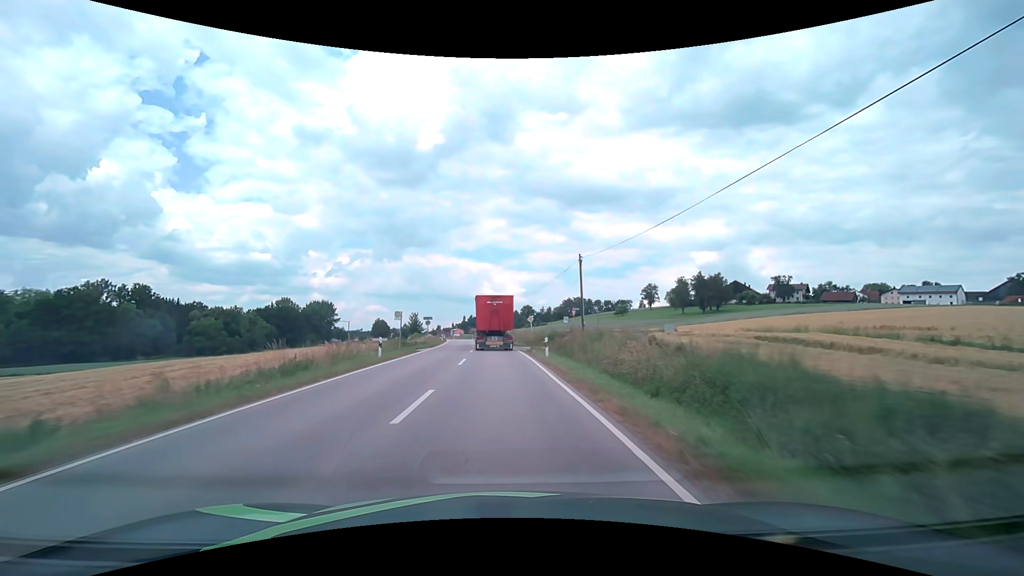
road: secondary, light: Day
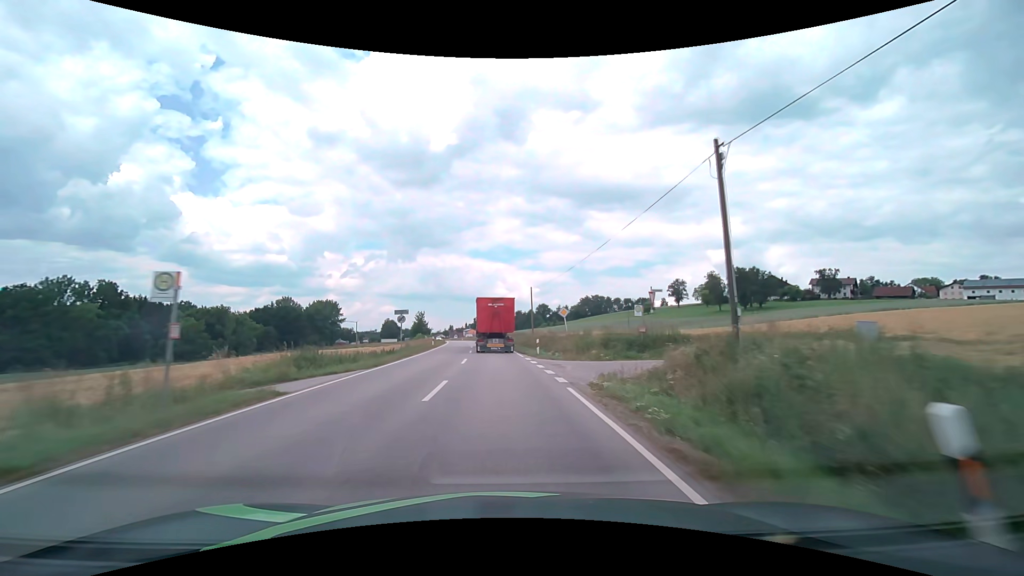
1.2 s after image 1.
(-0.3, +21.7) m; -2°
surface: asphalt
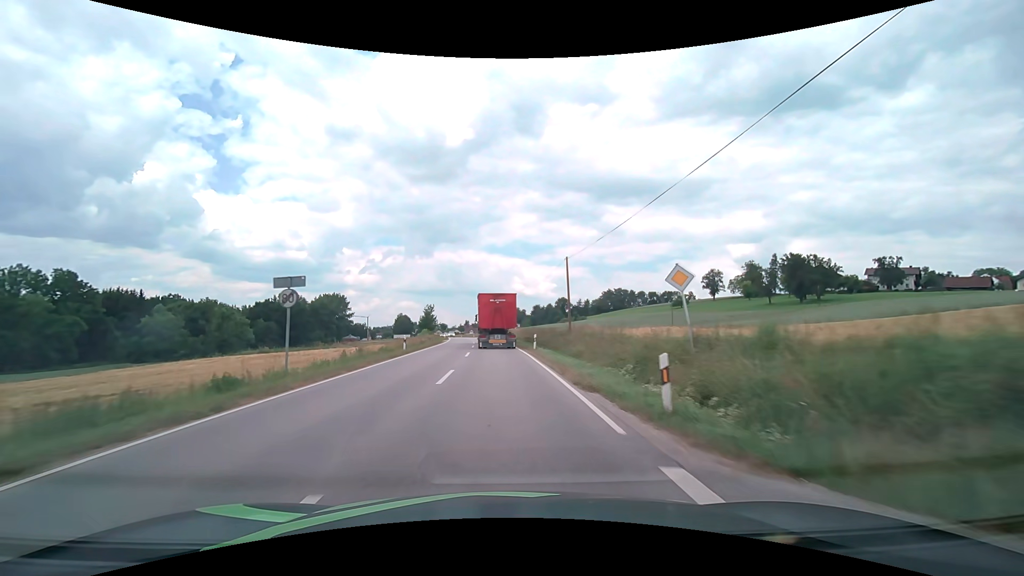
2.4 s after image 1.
(-0.3, +21.6) m; -2°
(0, +10) (0, +20) (-1, +30) (-1, +40) (-2, +50) (-2, +60) (-3, +70) (-4, +80) (-5, +90) (-7, +100) m
